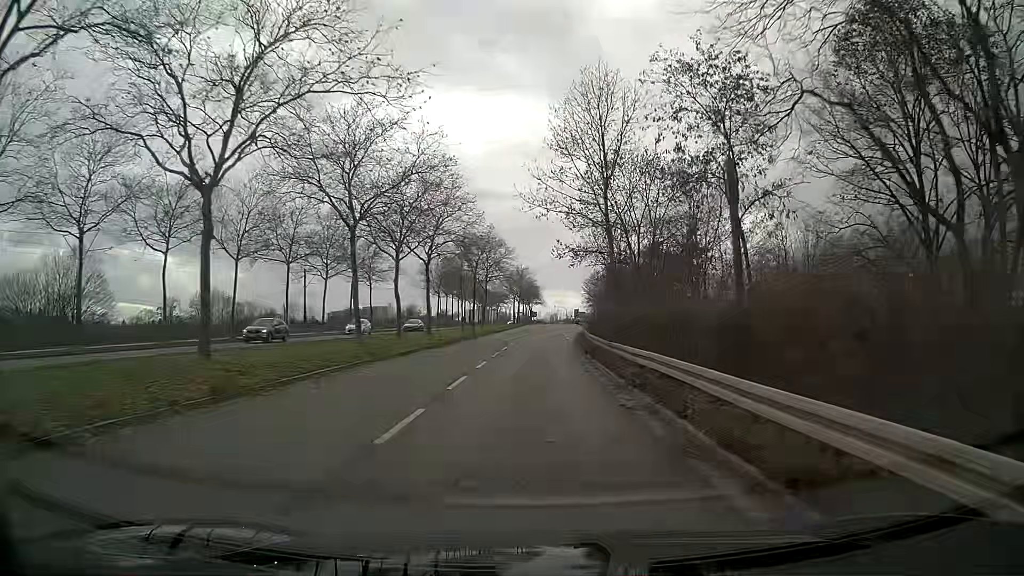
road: secondary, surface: asphalt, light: Day
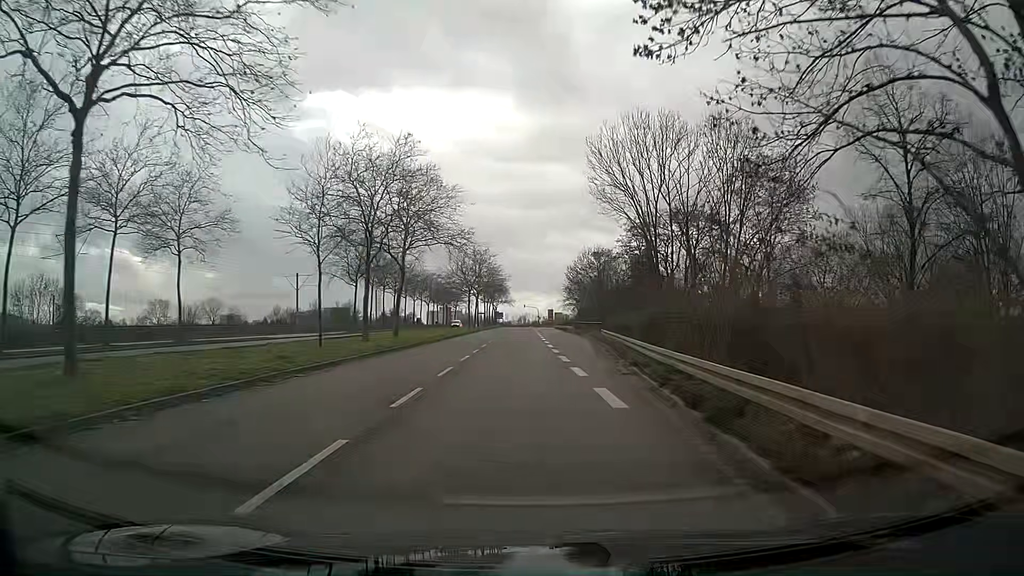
(+0.9, +38.7) m; +3°
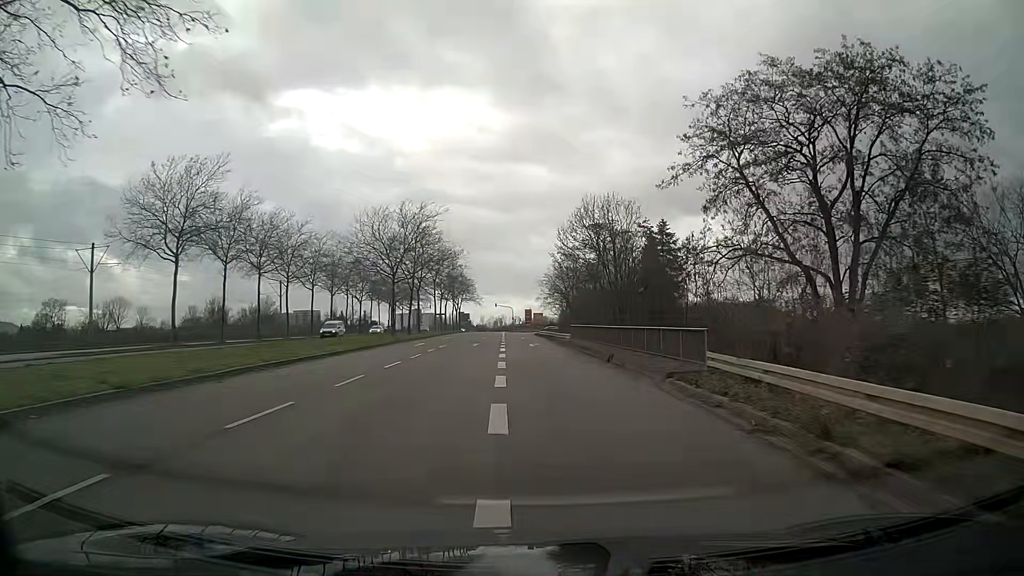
(+0.7, +38.3) m; +1°
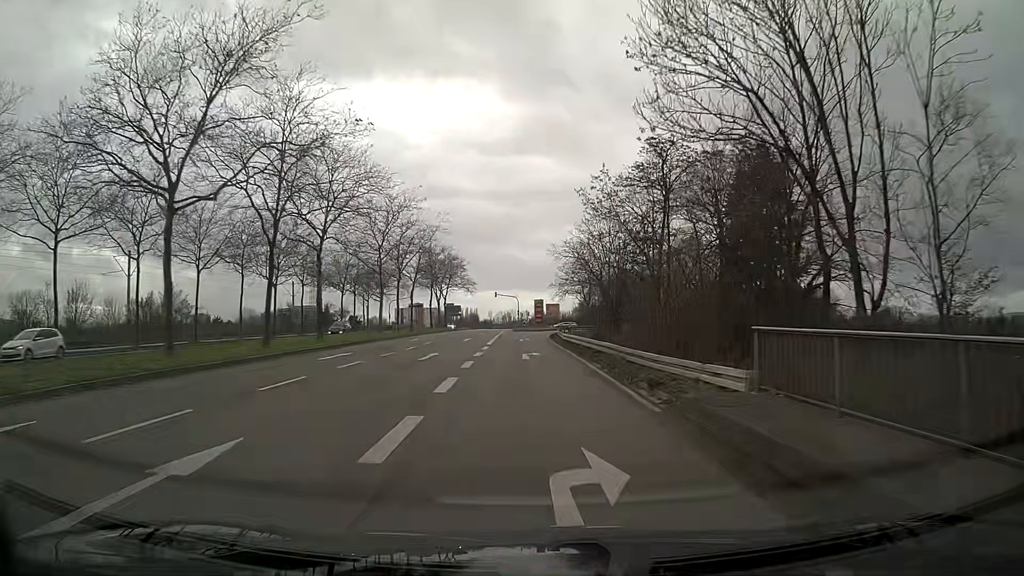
(-0.3, +38.0) m; -1°
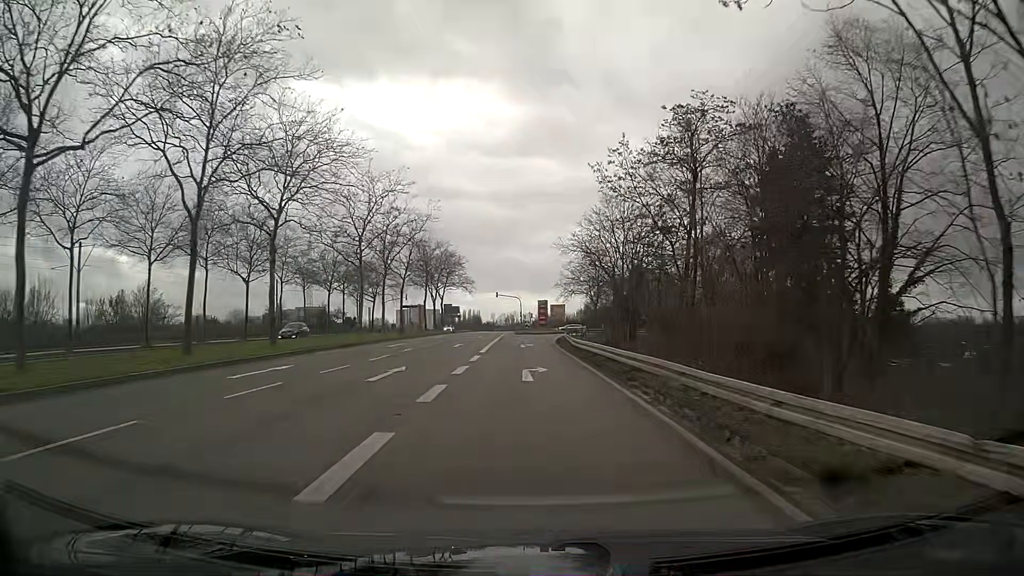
(0.0, +7.5) m; 0°
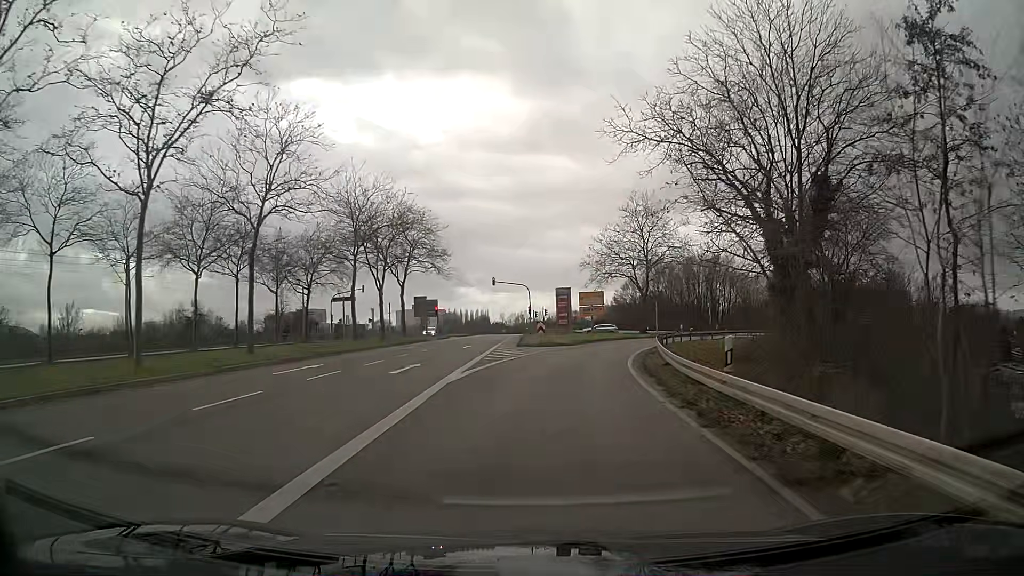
(-0.3, +36.9) m; 0°
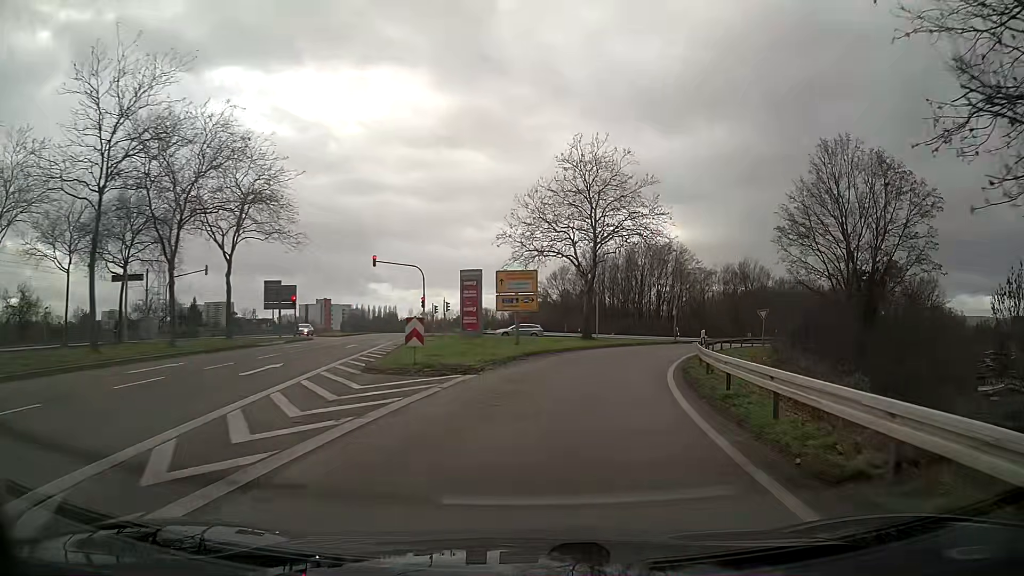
(+1.3, +21.5) m; +9°
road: secondary_link
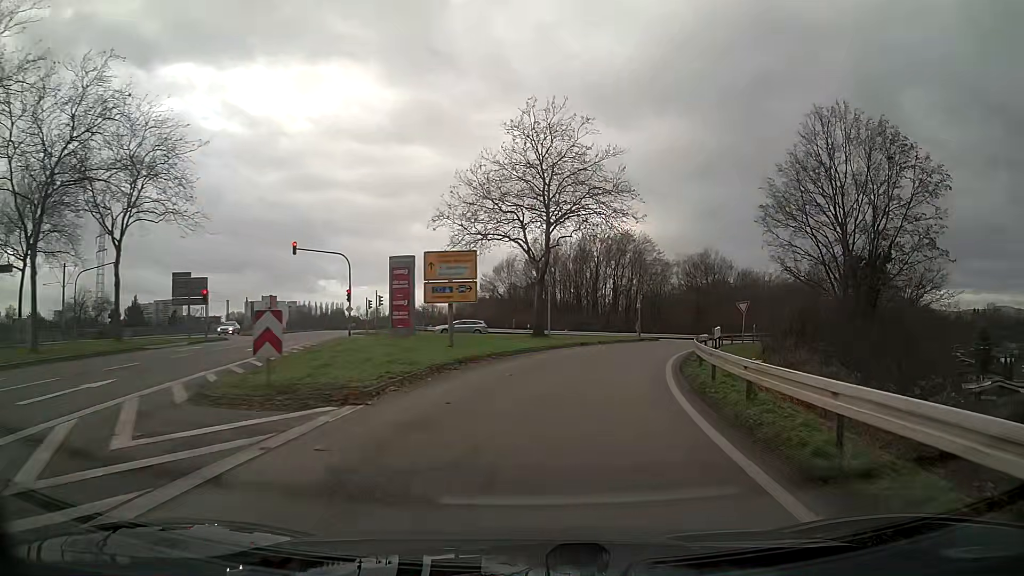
(+0.3, +7.1) m; +4°
